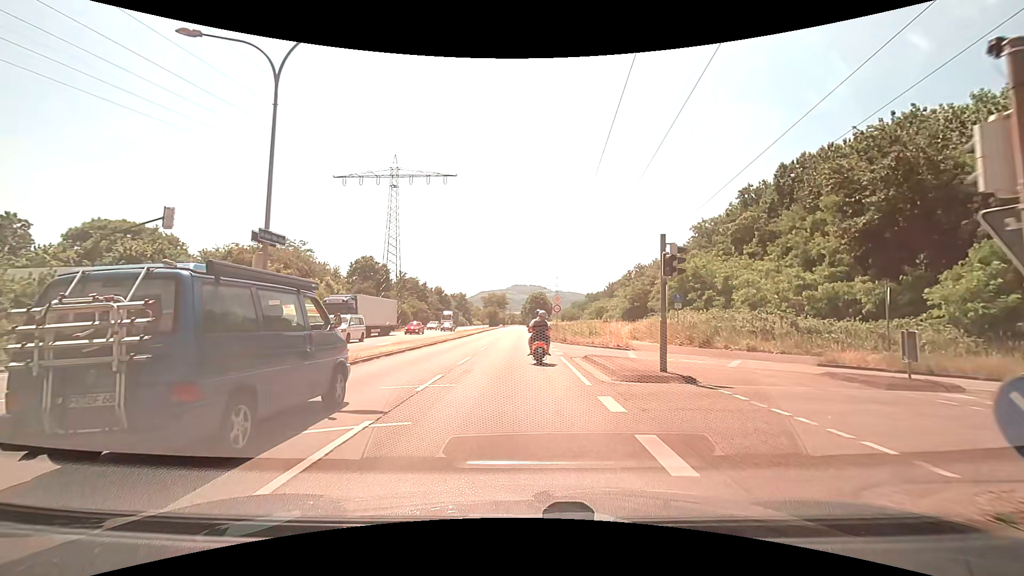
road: trunk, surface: asphalt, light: Day
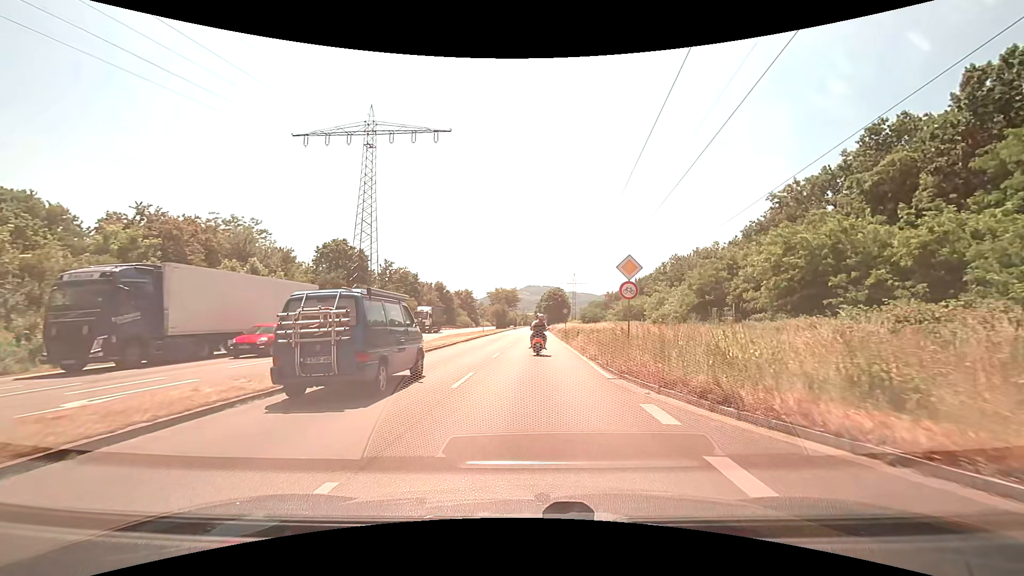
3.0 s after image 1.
(-0.3, +23.0) m; -1°
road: primary
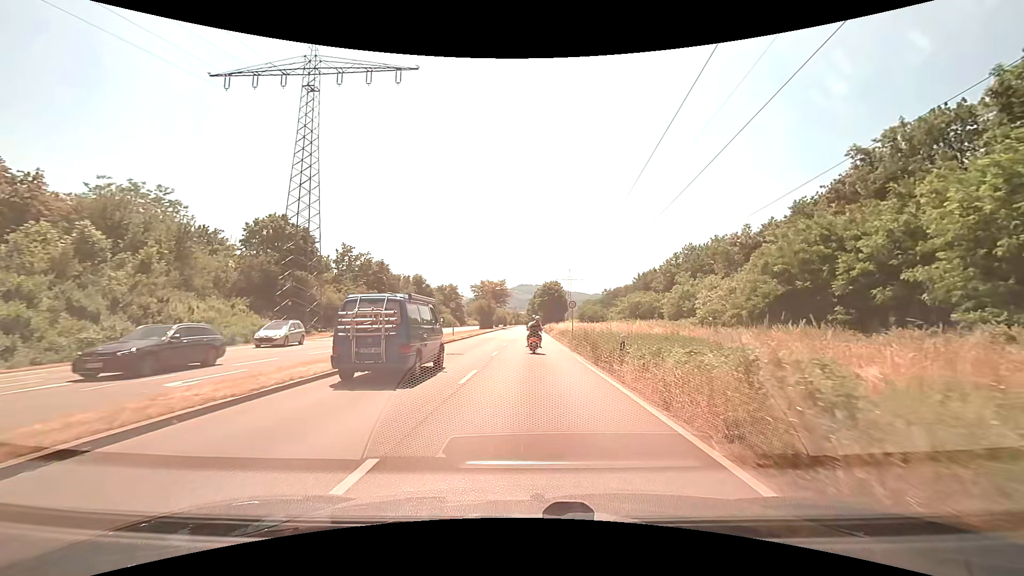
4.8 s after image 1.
(+0.1, +17.4) m; +1°
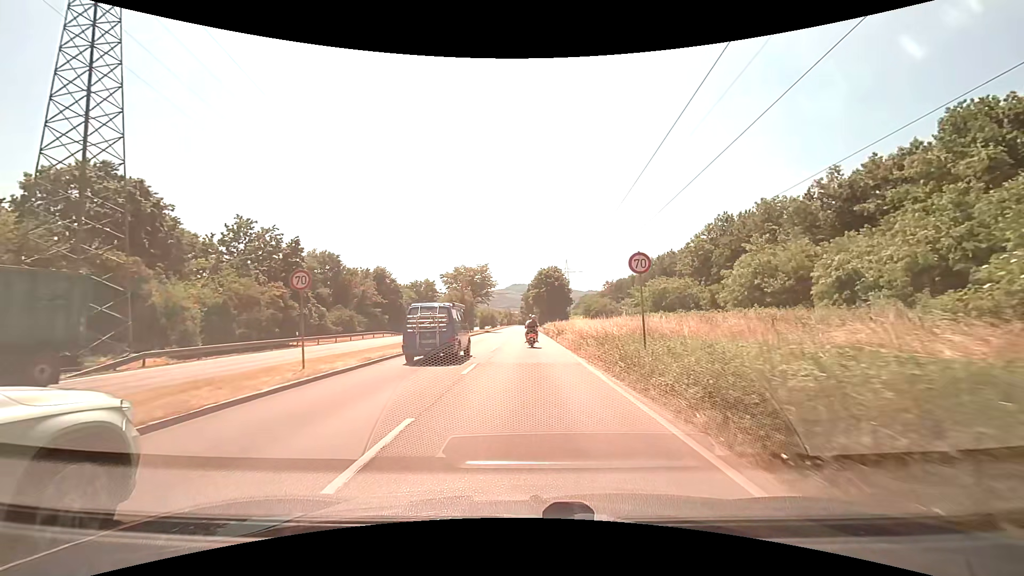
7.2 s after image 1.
(+0.3, +25.2) m; +1°
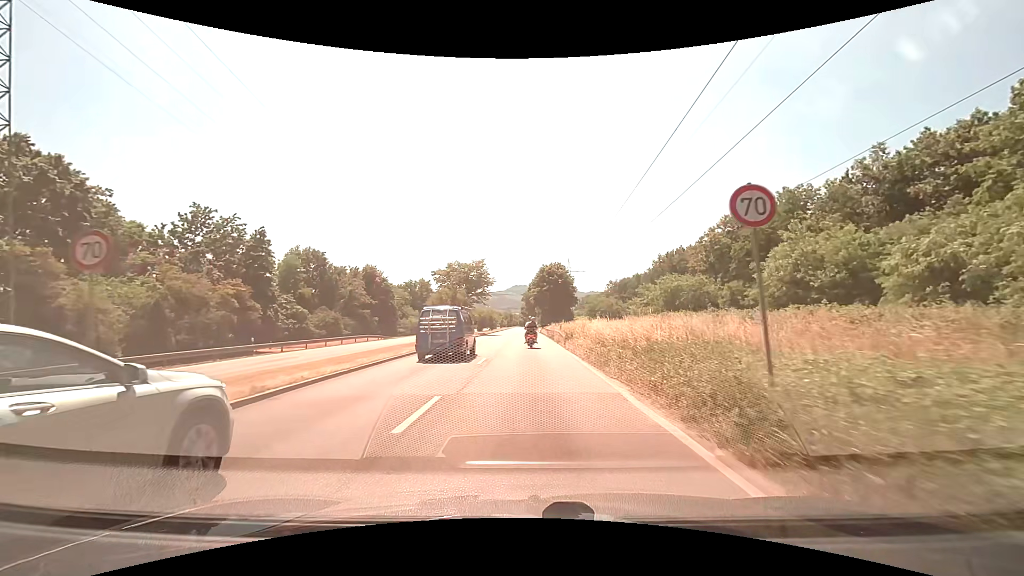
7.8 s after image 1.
(0.0, +6.7) m; 0°
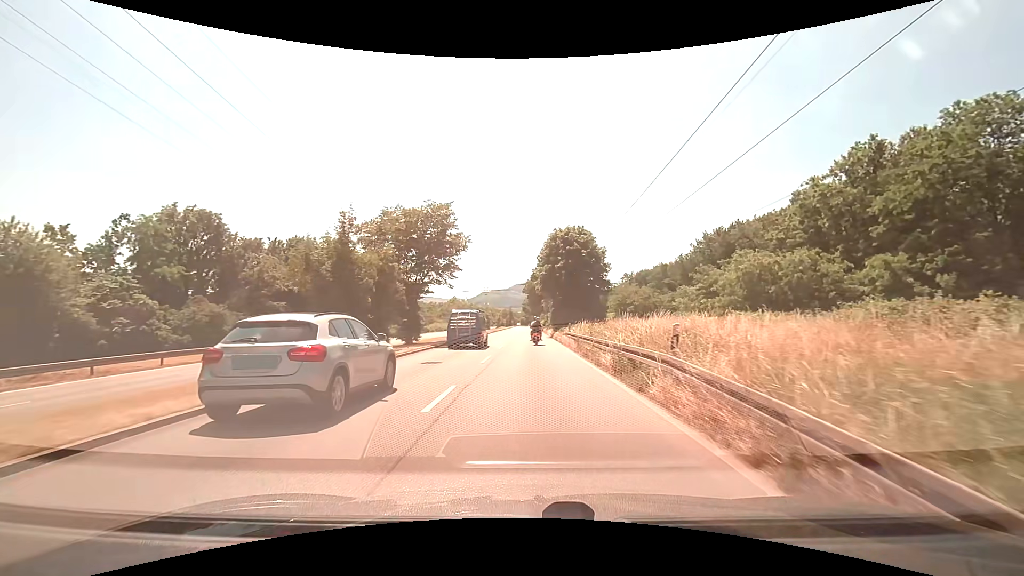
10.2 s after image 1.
(-0.1, +28.8) m; 0°
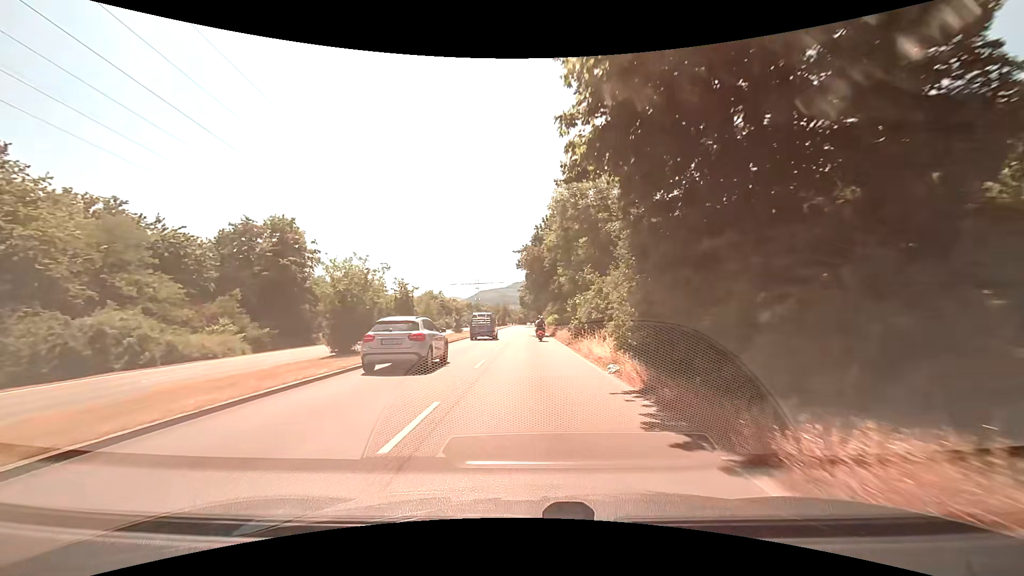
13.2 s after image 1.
(+0.1, +38.2) m; +1°
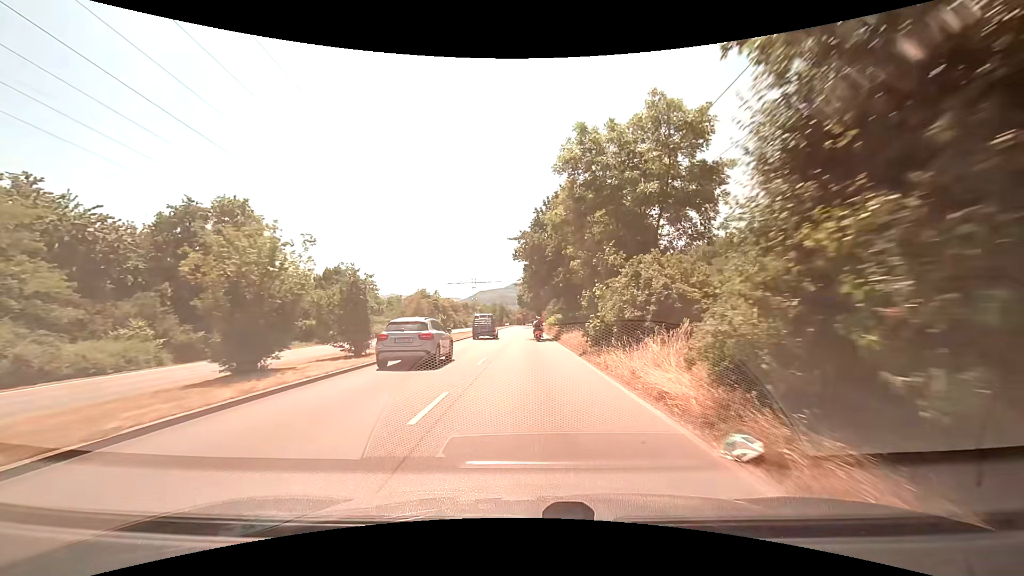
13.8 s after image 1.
(-0.1, +7.7) m; 0°
(0, +10) (0, +20) (0, +30) (0, +40) (0, +50) (0, +60) (0, +70) (0, +80) (0, +90) (0, +100) m
